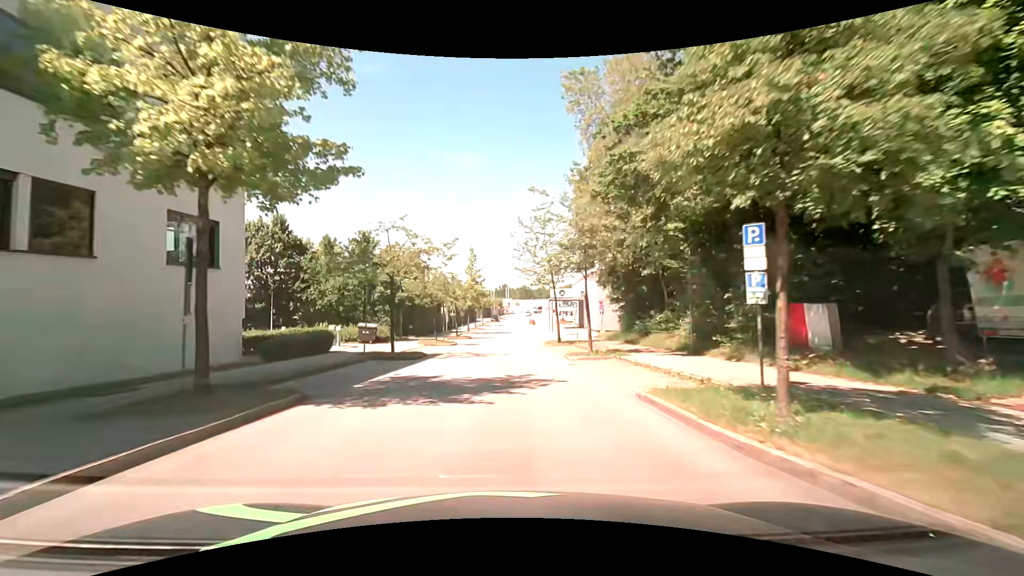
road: residential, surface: asphalt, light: Day
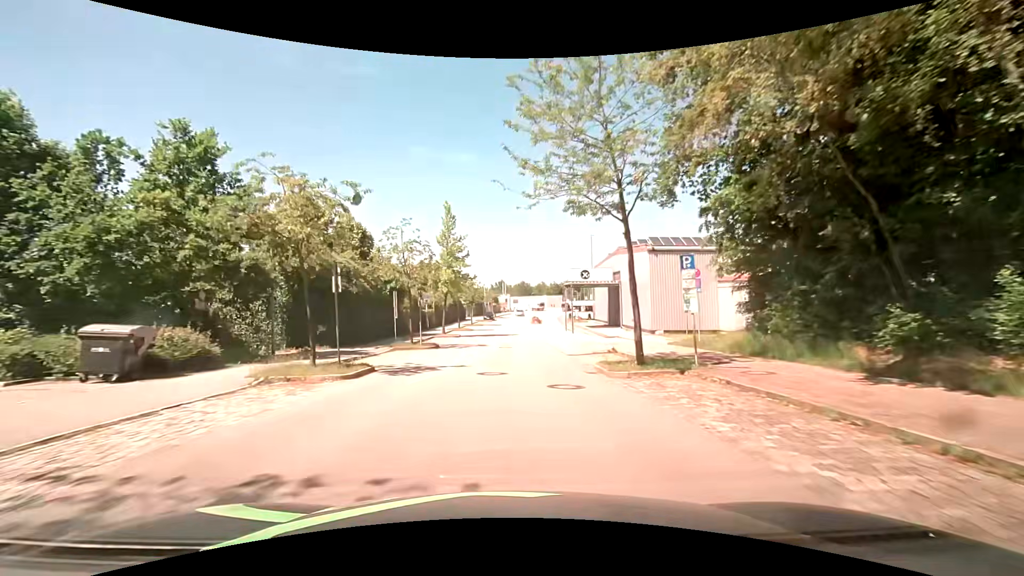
(+0.2, +22.9) m; 0°
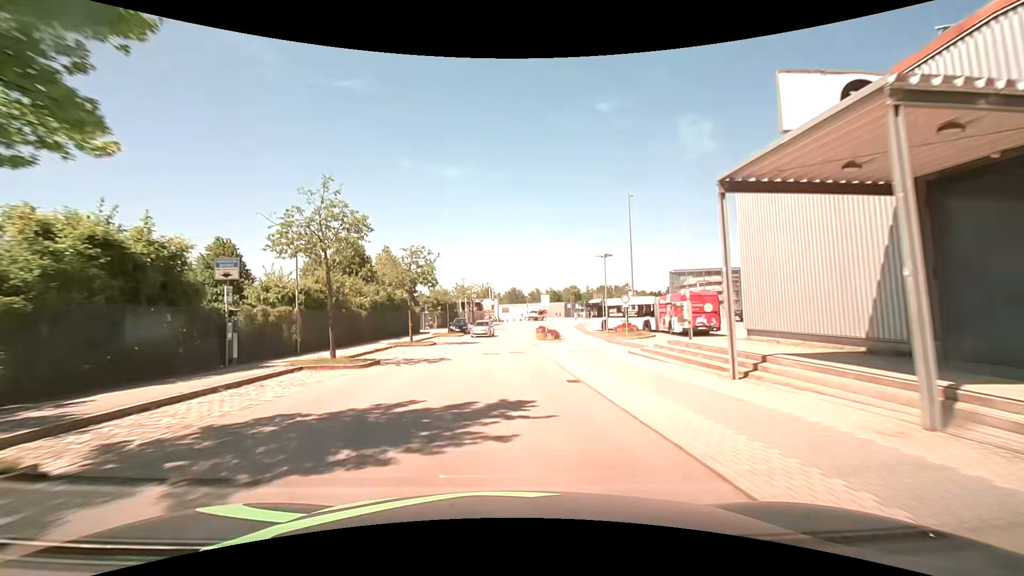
(+0.8, +37.9) m; +2°
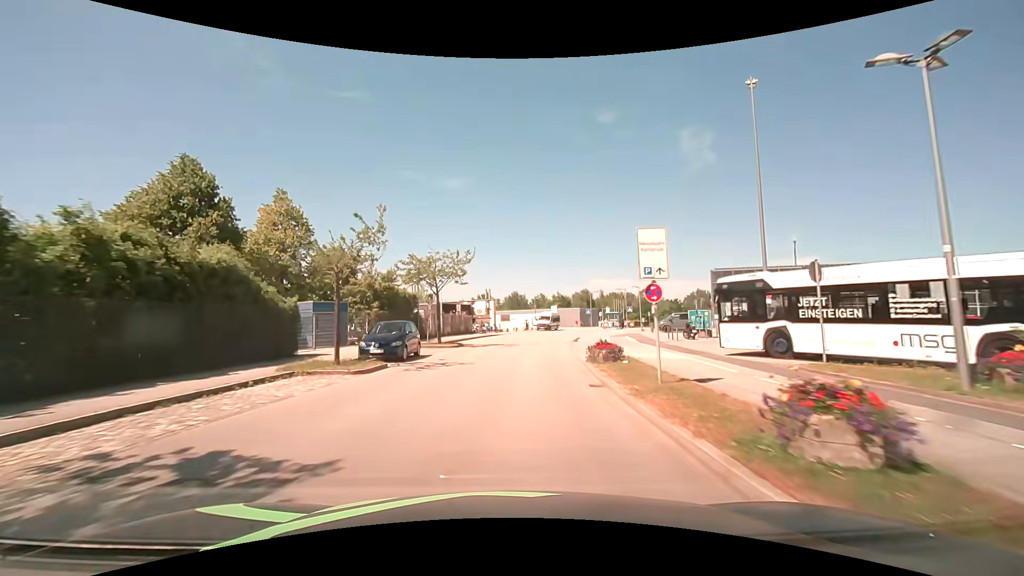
(-0.1, +30.3) m; 0°
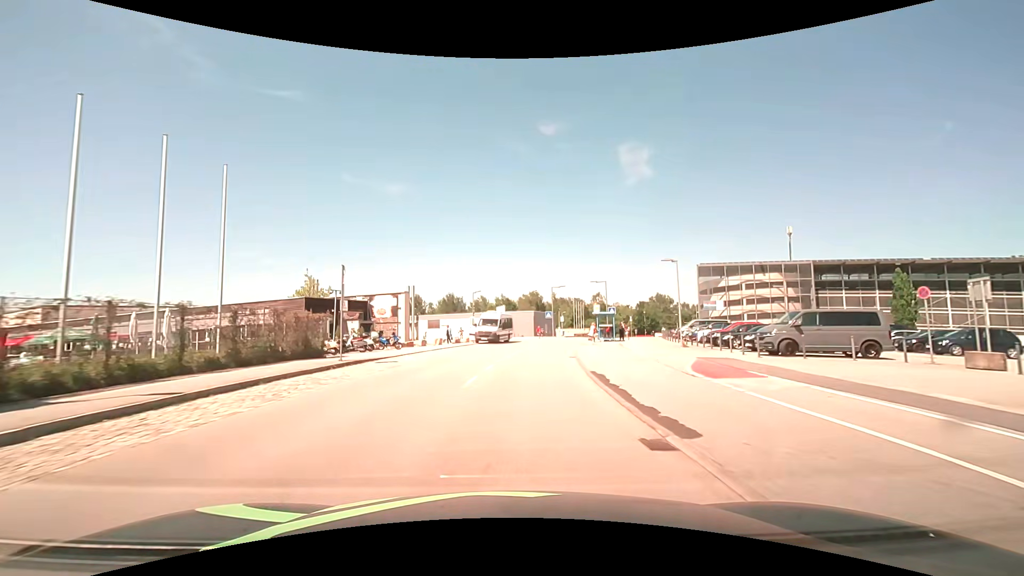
(+1.8, +29.9) m; +7°
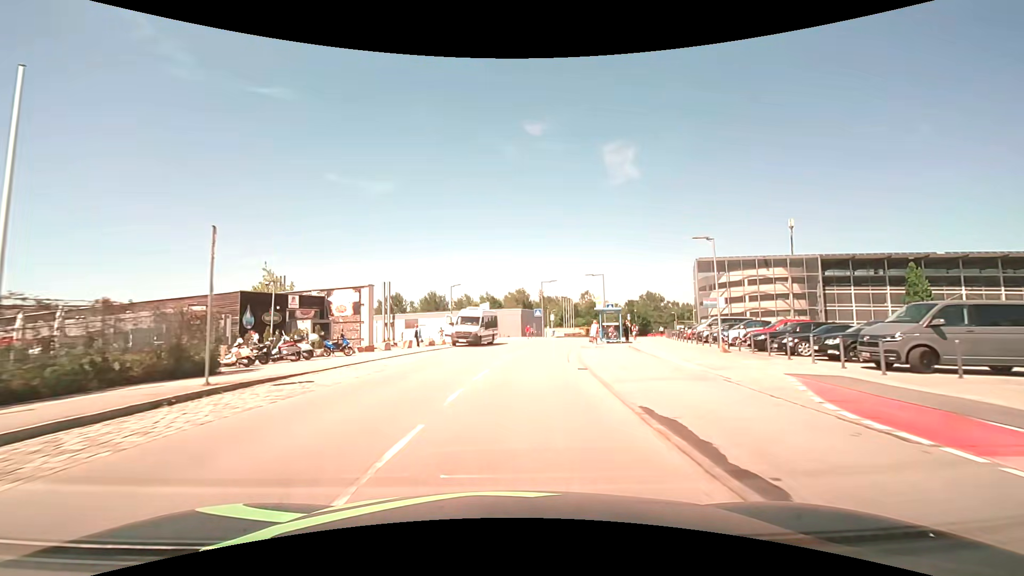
(+0.1, +7.5) m; +2°
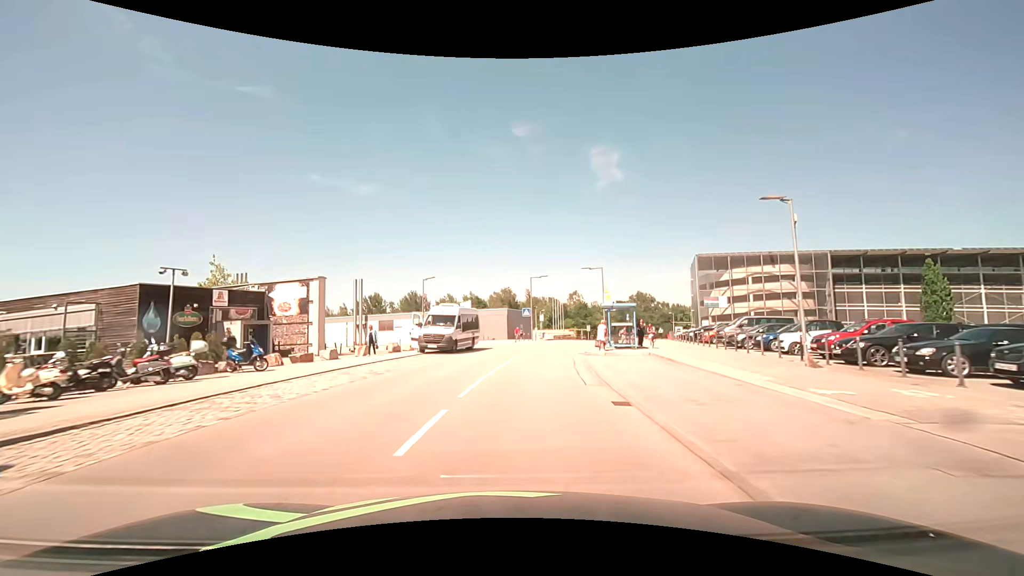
(+0.1, +7.5) m; +2°
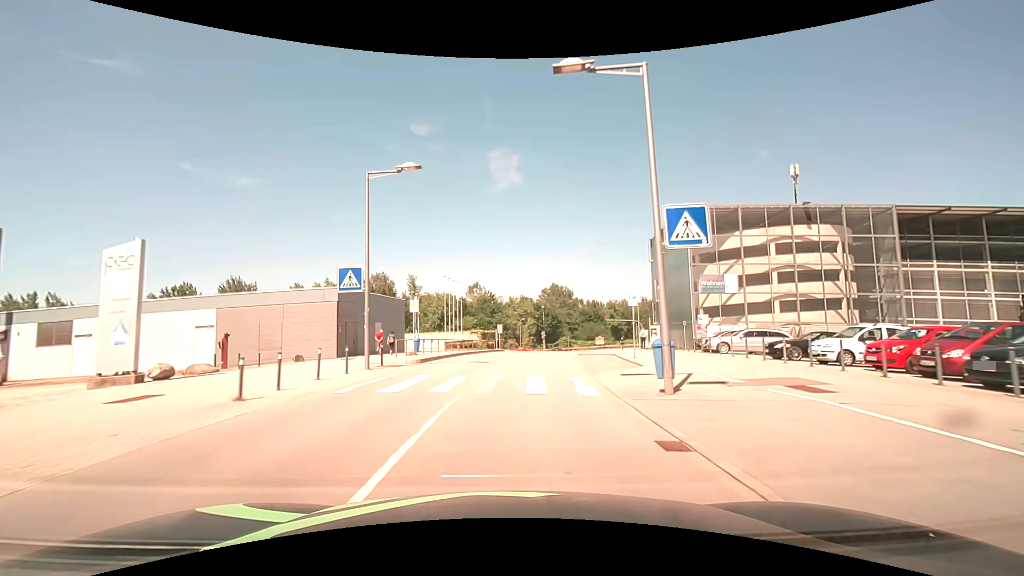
(+3.6, +37.5) m; +12°
(0, +10) (+1, +20) (+2, +30) (+4, +40) (+5, +50) (+7, +59) (+10, +69) (+12, +79) (+14, +89) (+13, +99) m
